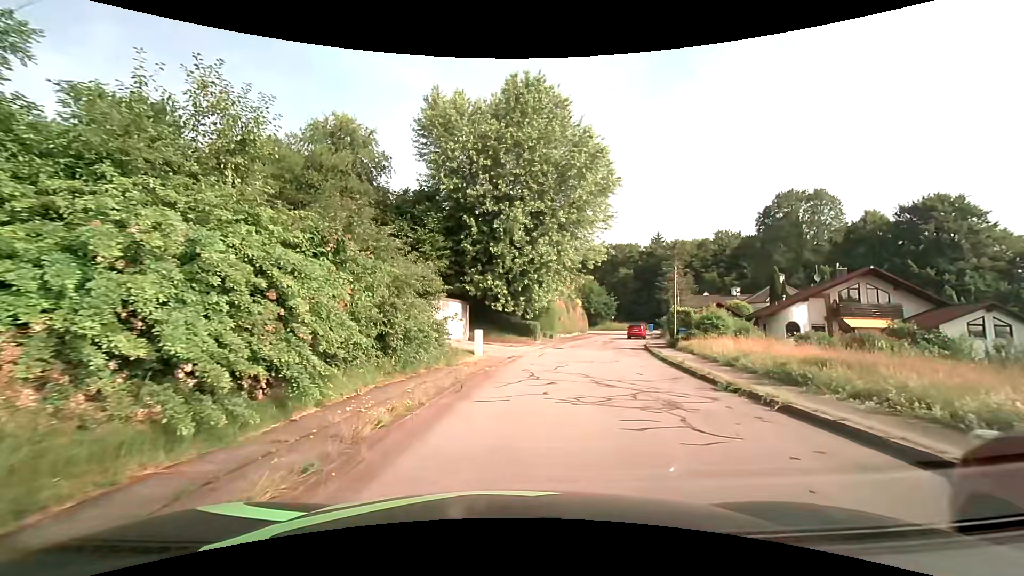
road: residential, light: Day
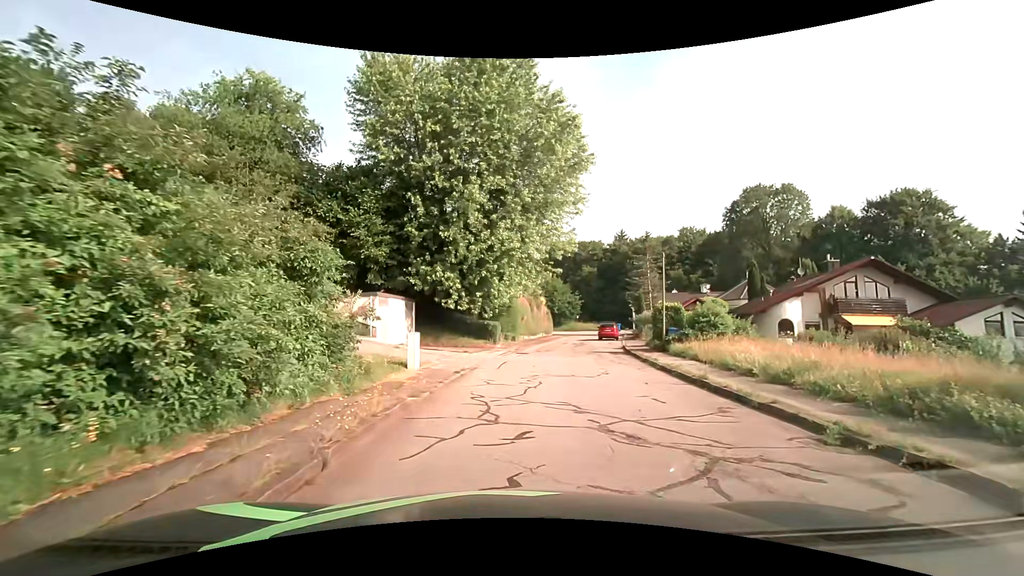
(+0.2, +5.8) m; +5°
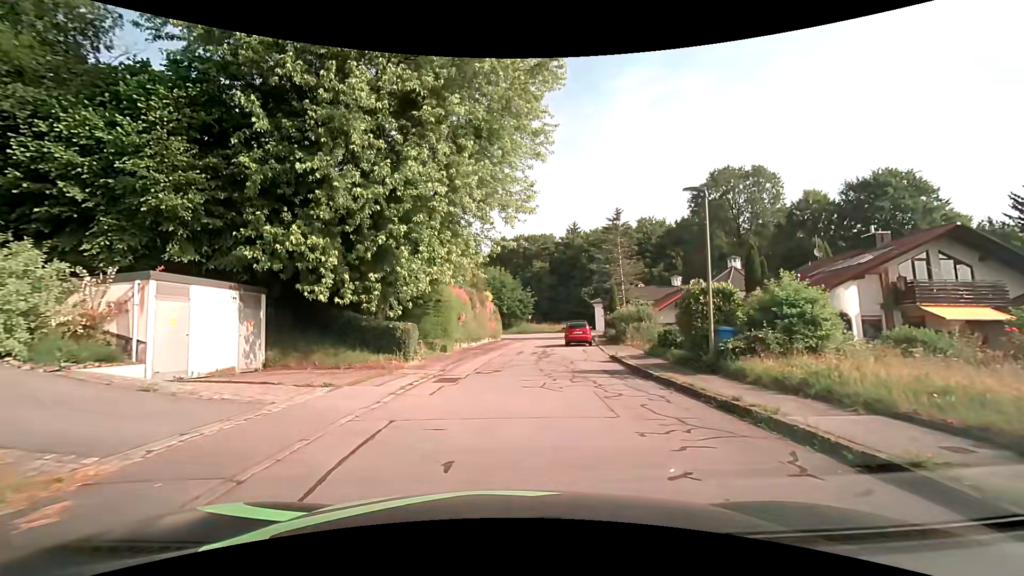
(+0.6, +12.0) m; +5°
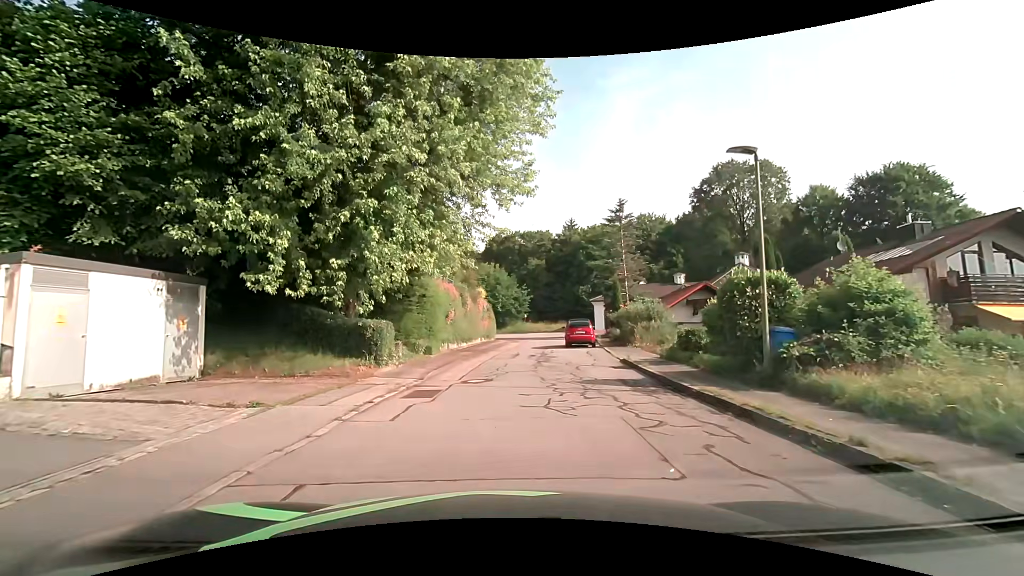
(0.0, +3.1) m; +1°
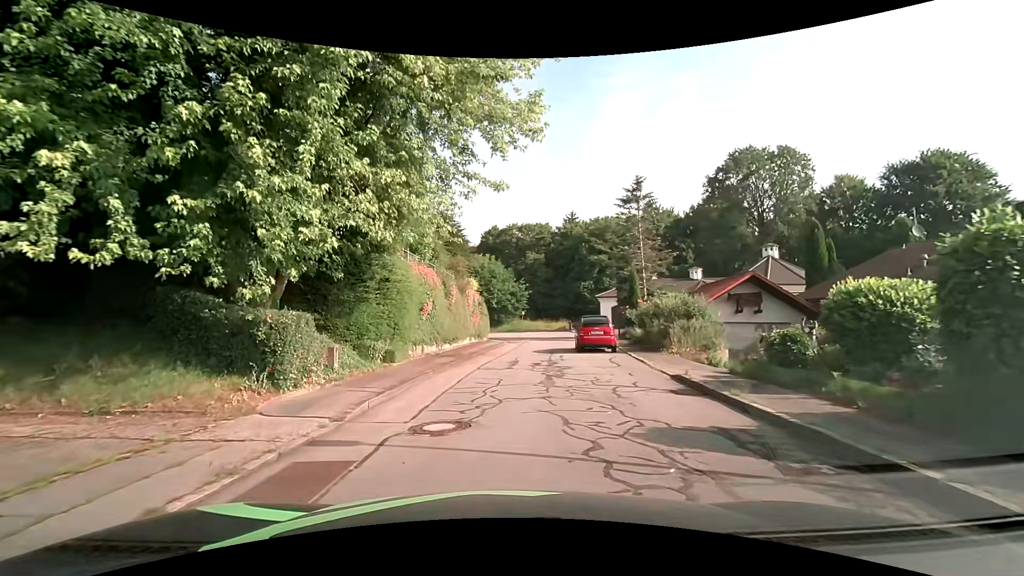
(+0.1, +6.2) m; 0°
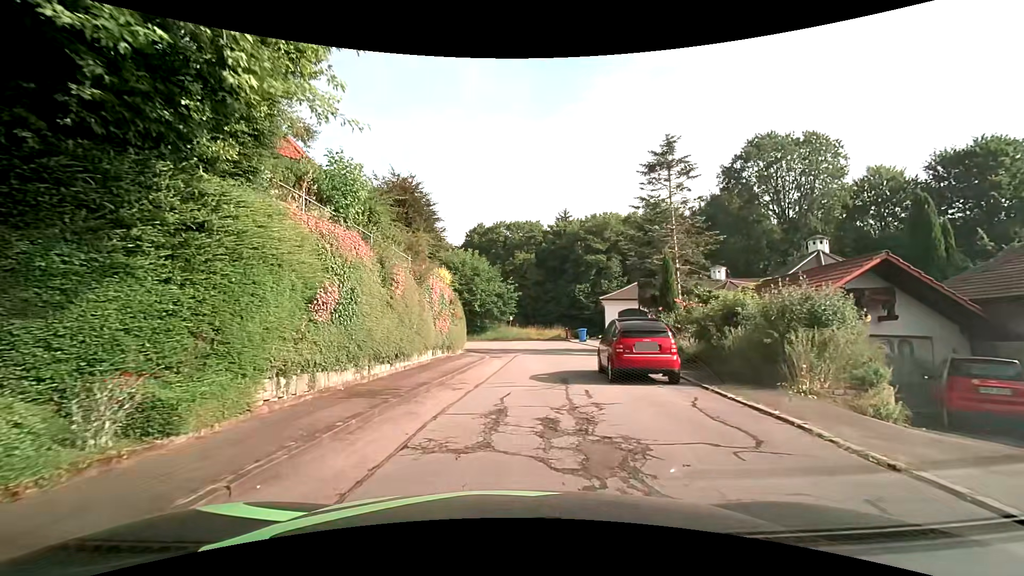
(+0.2, +9.2) m; +2°
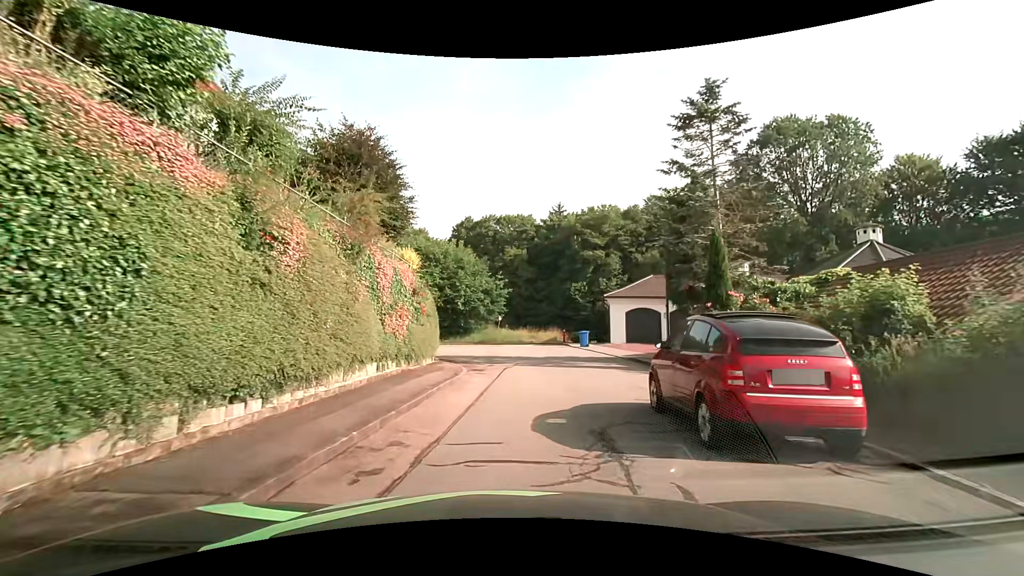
(+0.1, +6.4) m; +2°
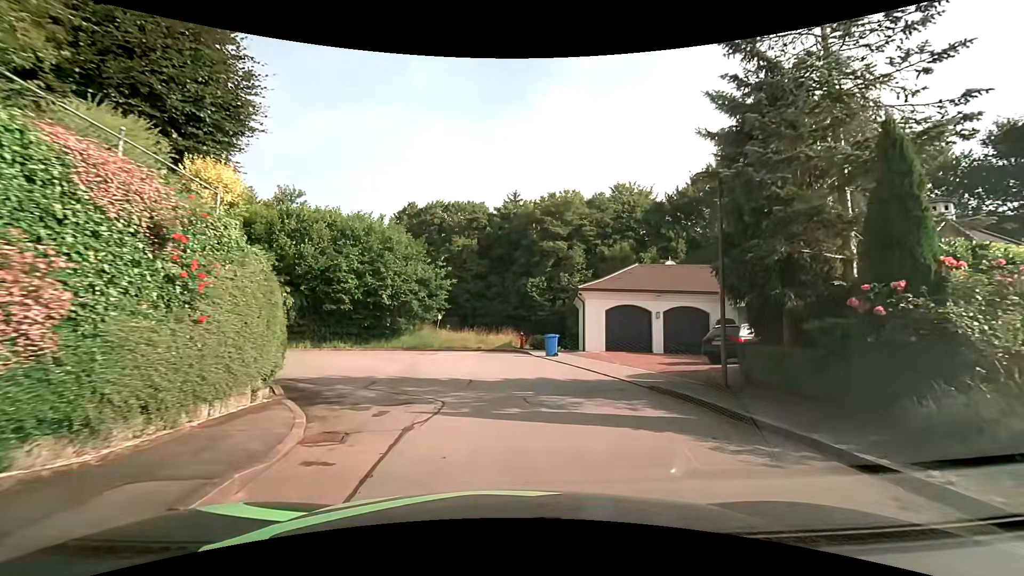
(+0.2, +9.5) m; +5°
